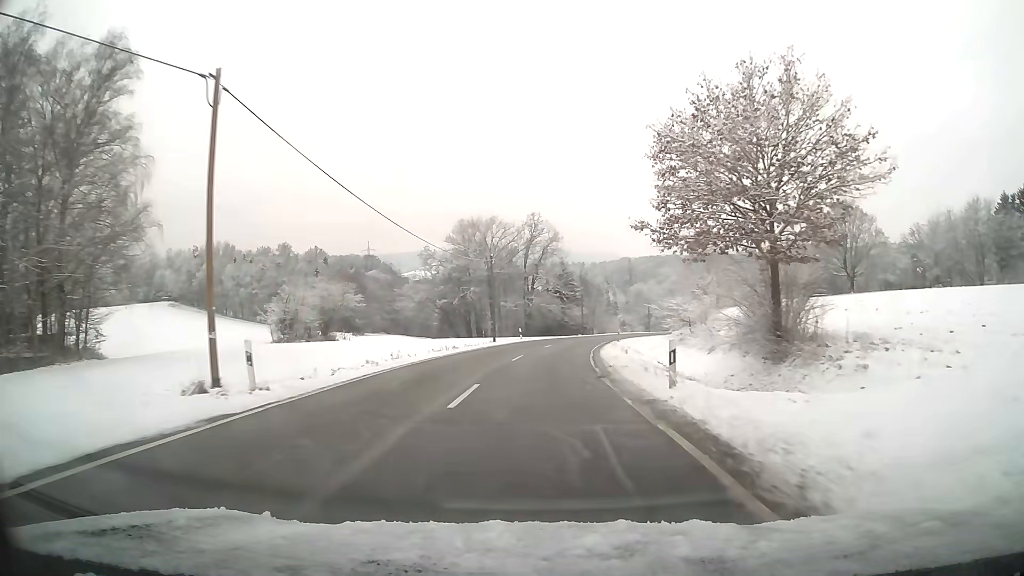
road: tertiary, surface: asphalt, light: Day
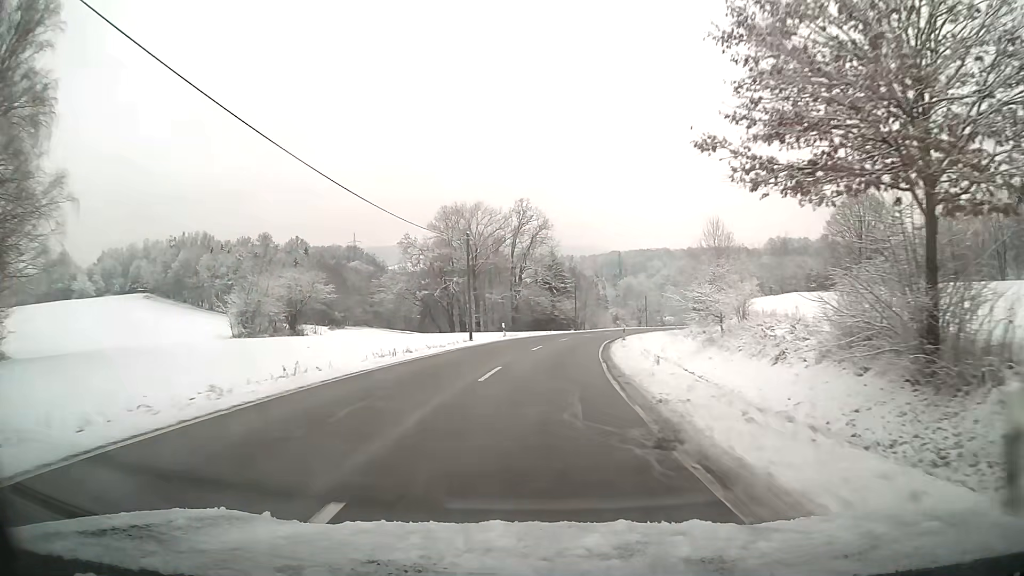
(+0.1, +9.6) m; +1°
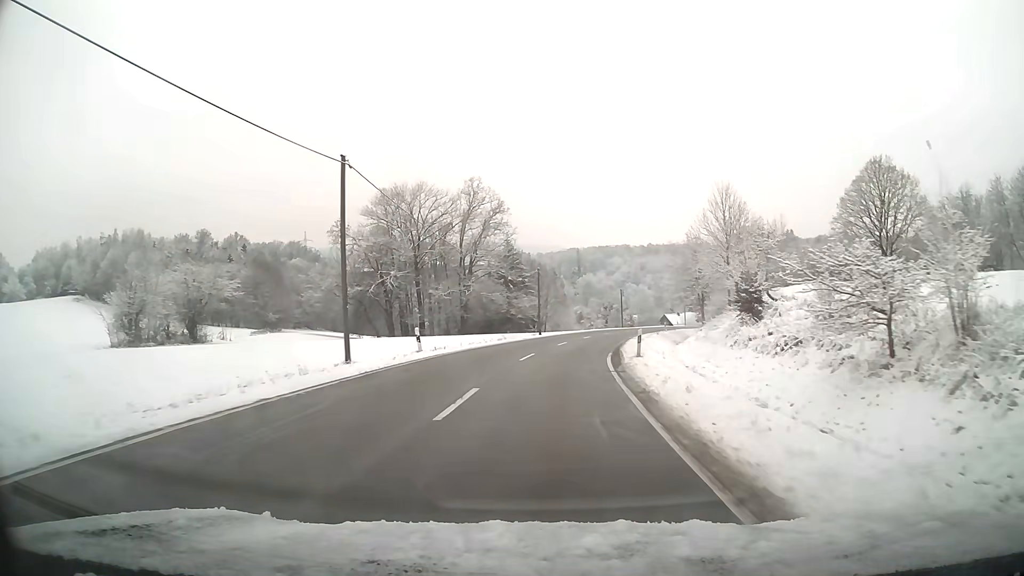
(+0.6, +19.3) m; +4°
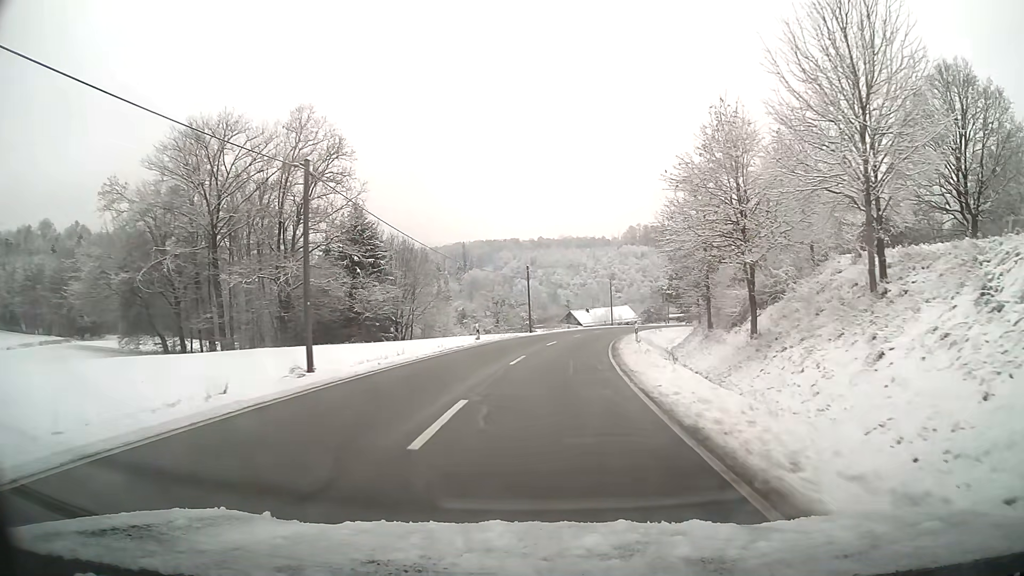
(+3.2, +38.8) m; +9°
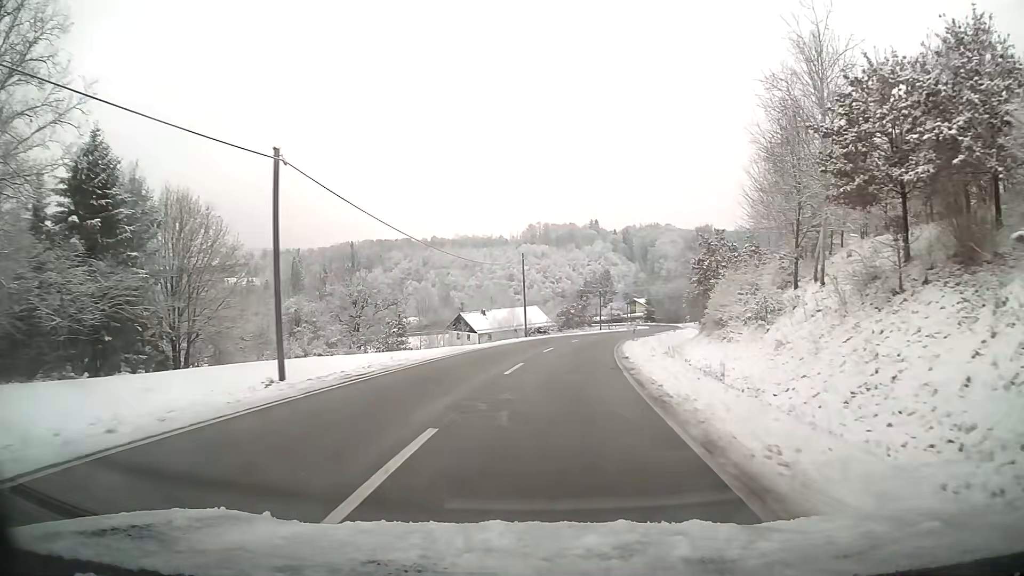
(+3.0, +39.0) m; +9°
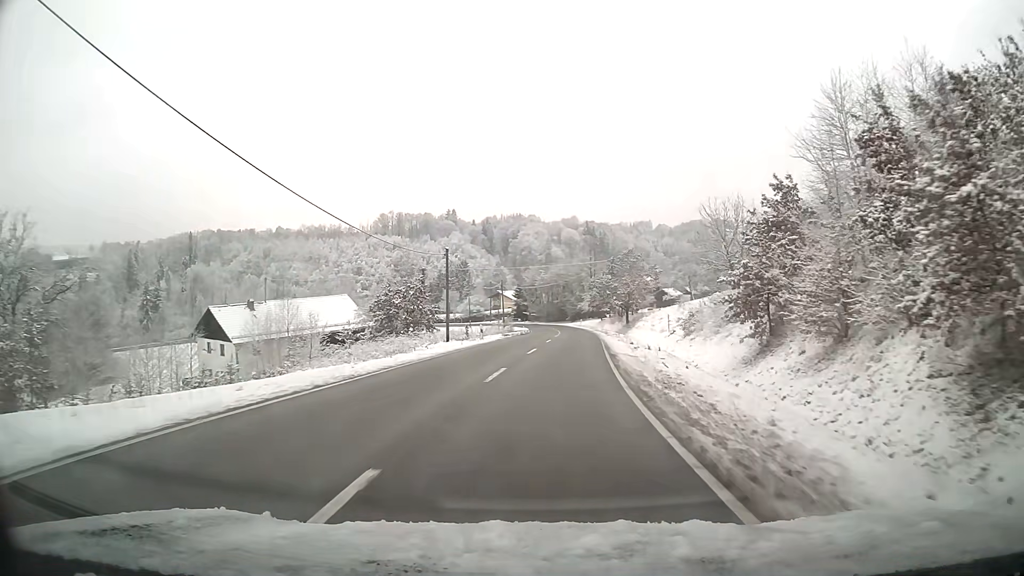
(+5.3, +49.7) m; +12°
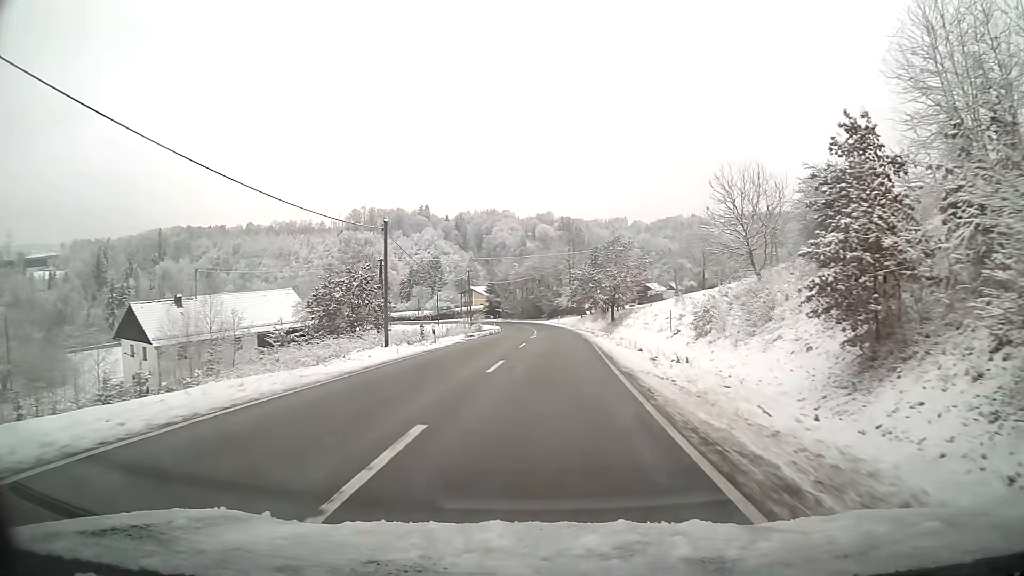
(+0.2, +10.0) m; +2°
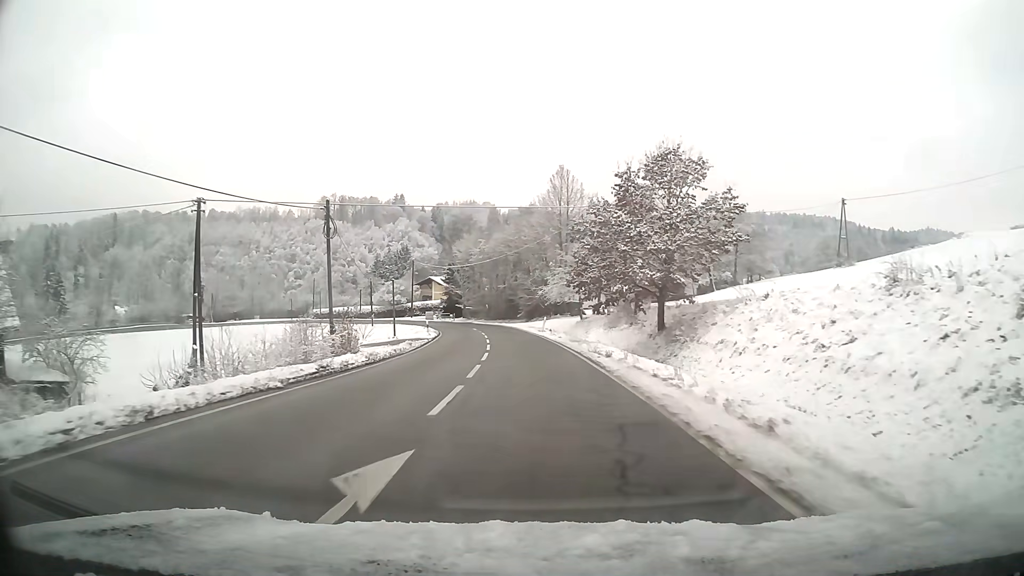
(+0.8, +38.3) m; +1°
